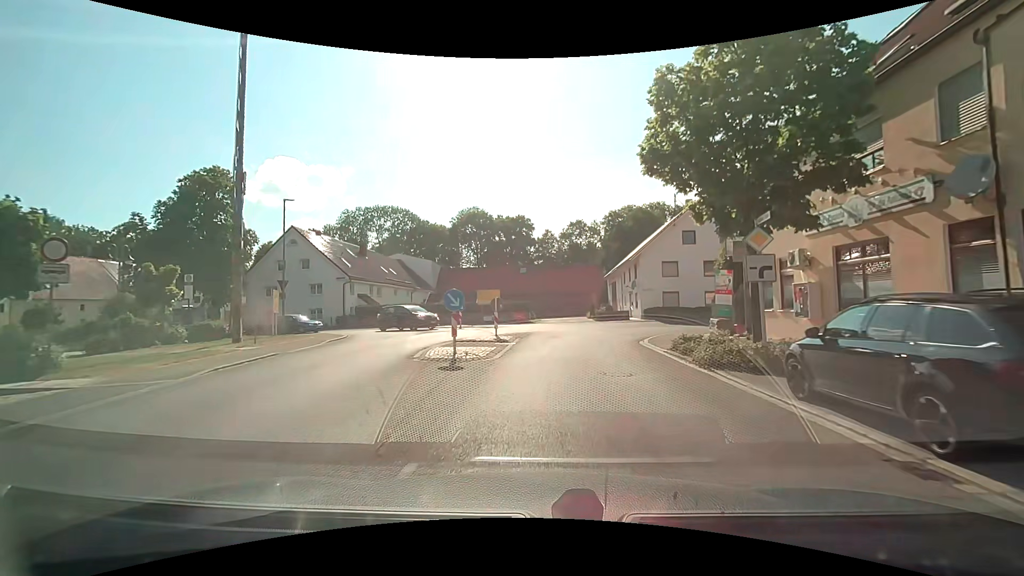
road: tertiary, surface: asphalt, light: Day
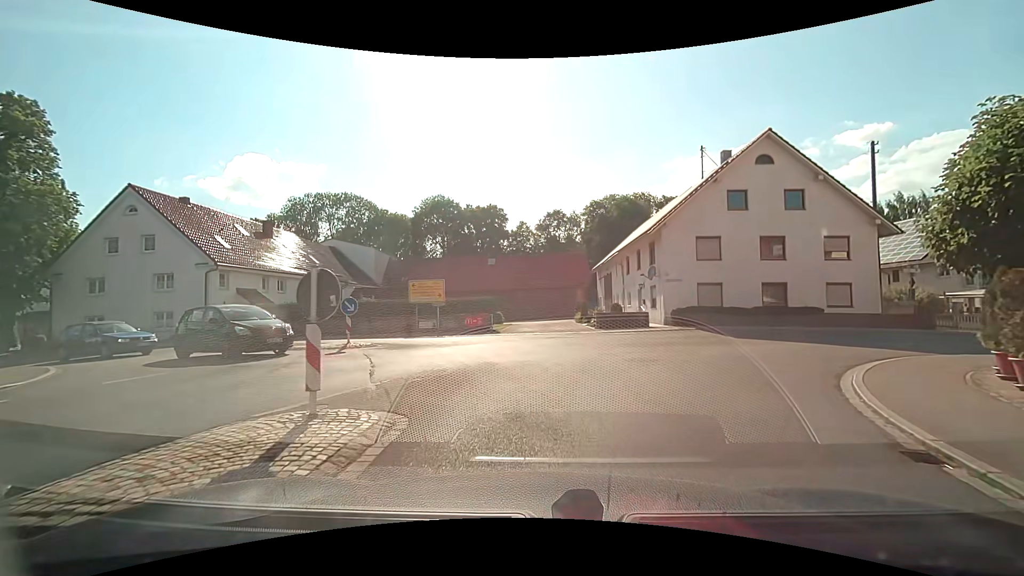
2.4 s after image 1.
(+0.3, +15.9) m; +3°
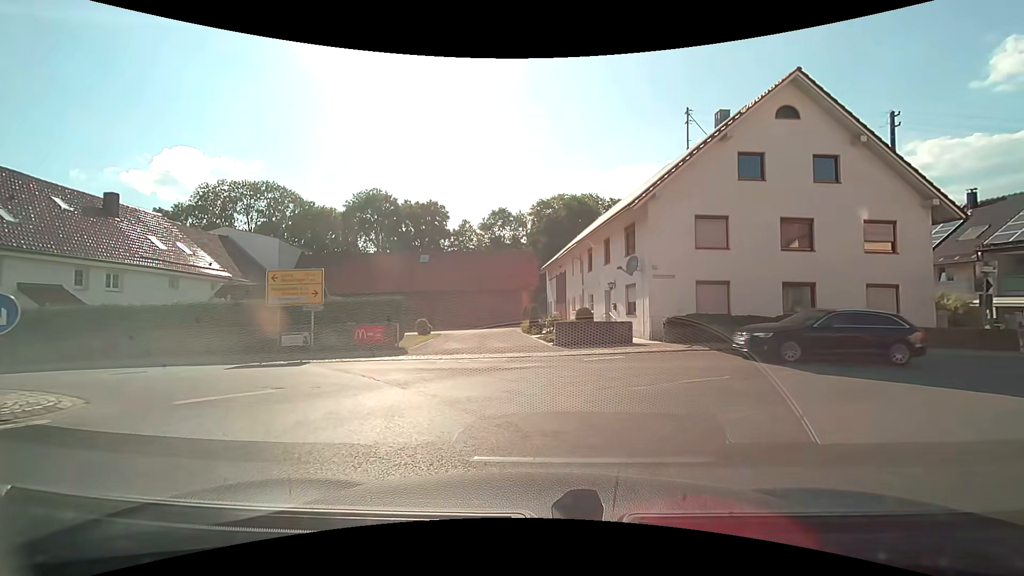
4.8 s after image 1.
(+0.3, +9.2) m; +6°
